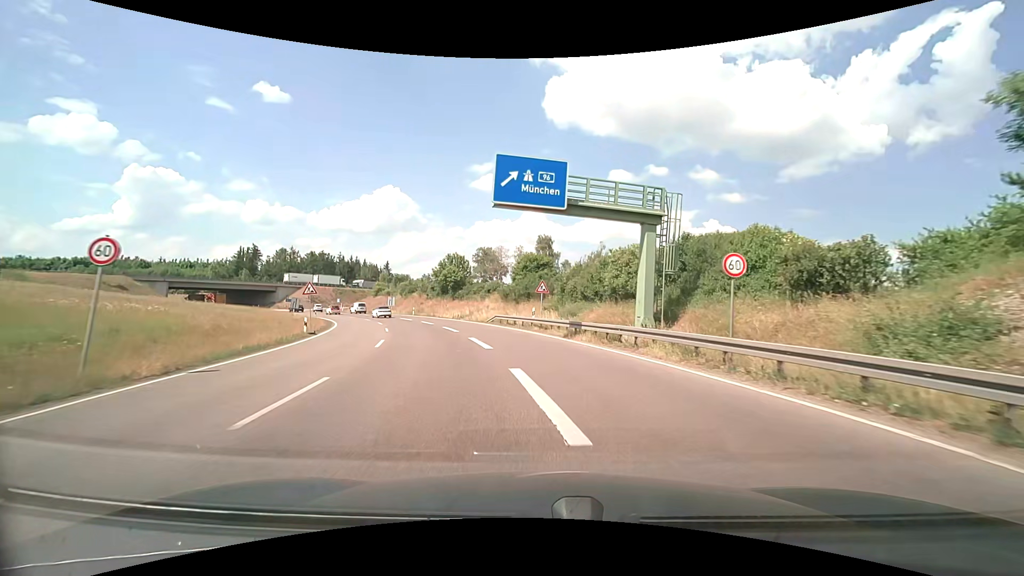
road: trunk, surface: asphalt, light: Day
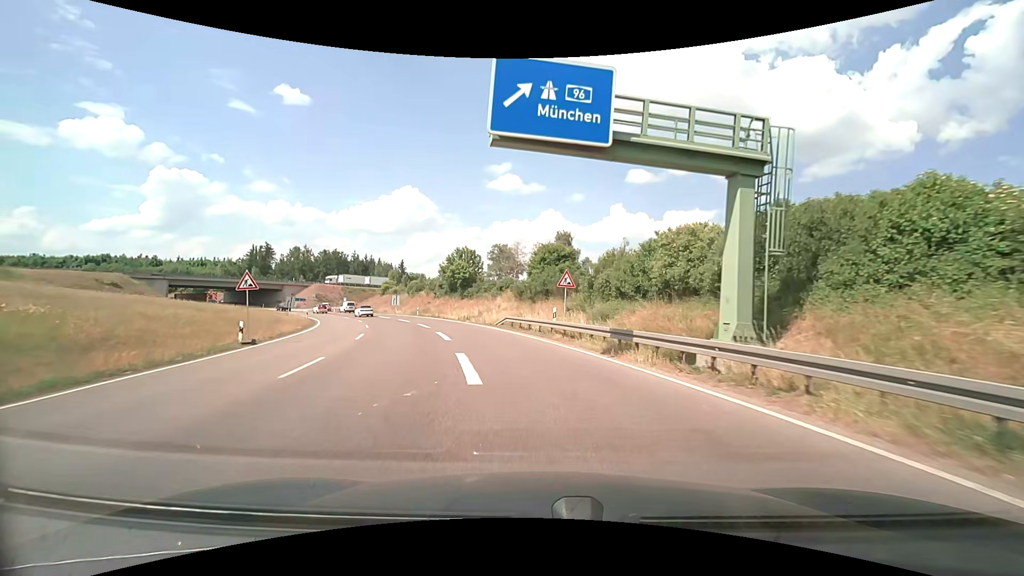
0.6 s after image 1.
(-0.1, +7.9) m; -2°
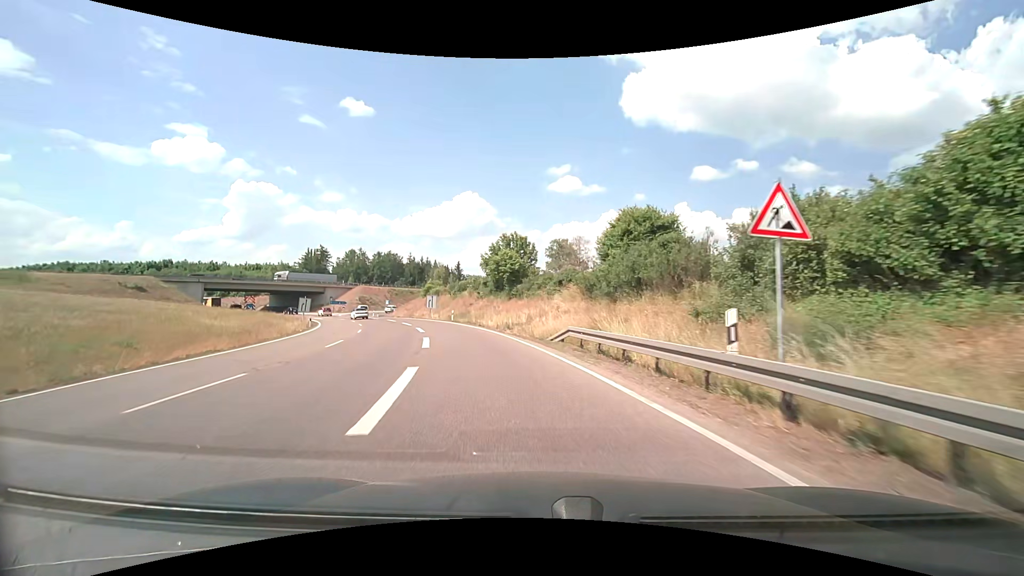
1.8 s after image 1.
(-0.8, +15.2) m; -6°
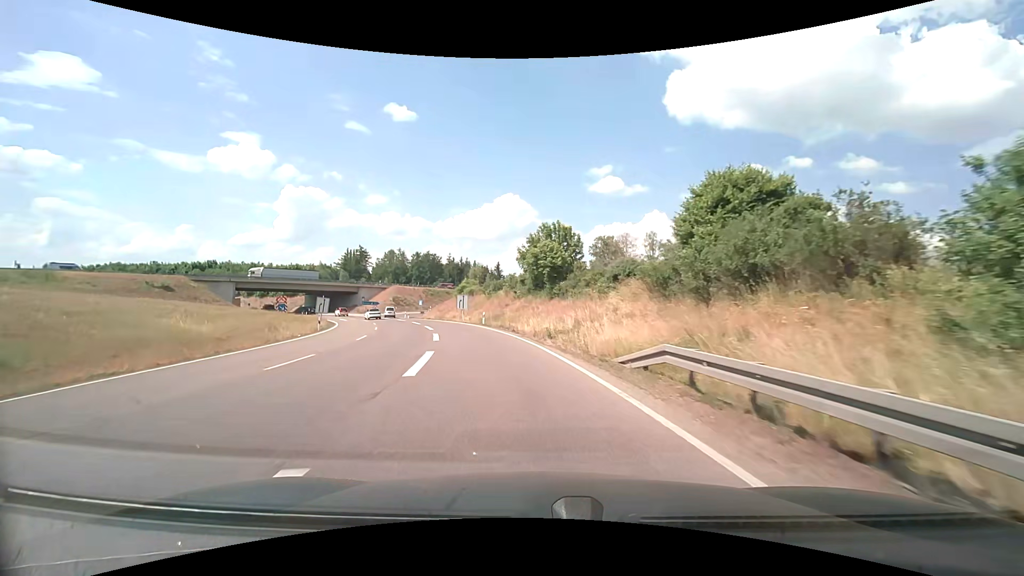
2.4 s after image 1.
(-0.4, +7.4) m; -5°
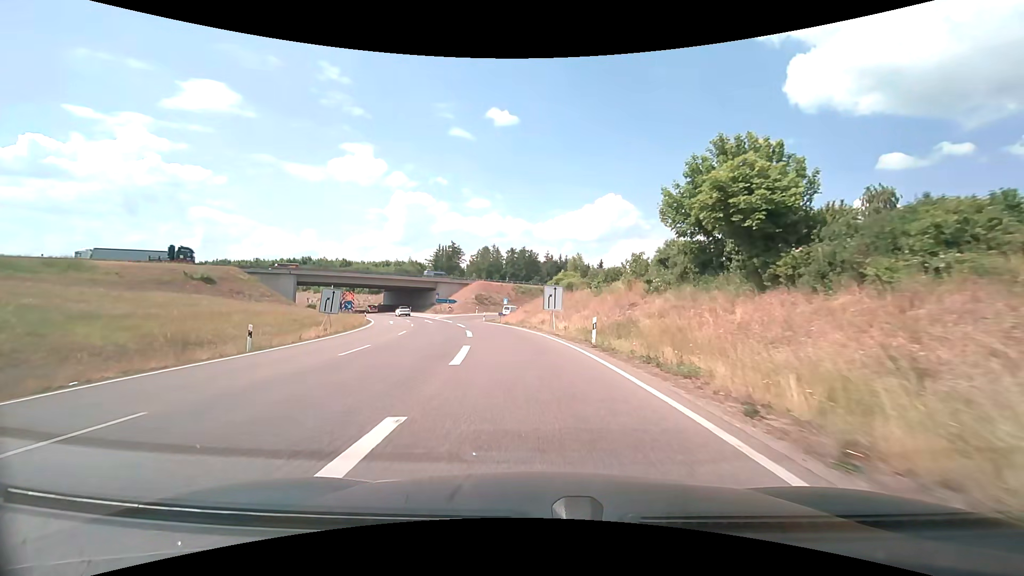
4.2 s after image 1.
(-2.6, +22.3) m; -12°
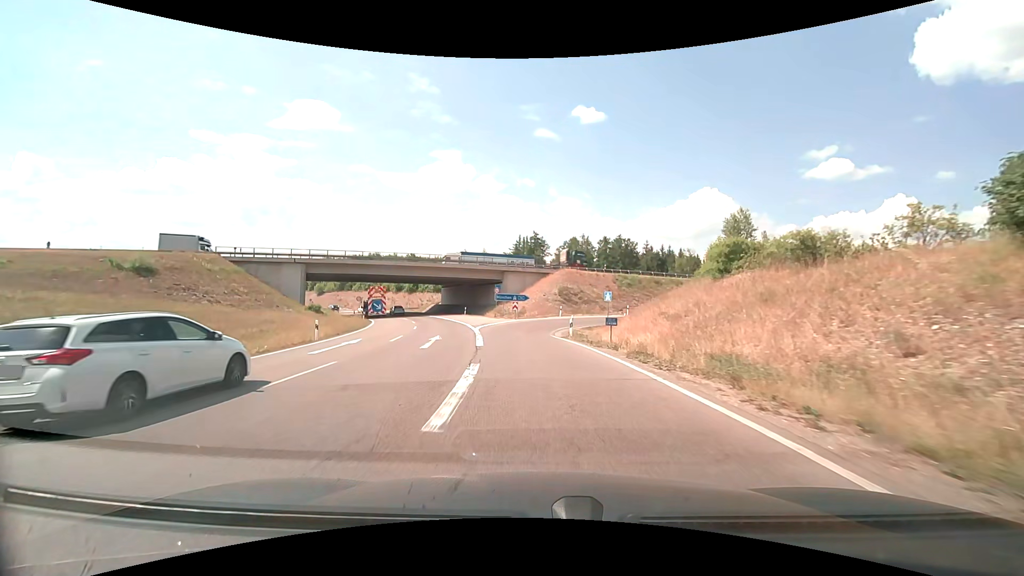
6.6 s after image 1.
(-2.9, +30.9) m; -10°
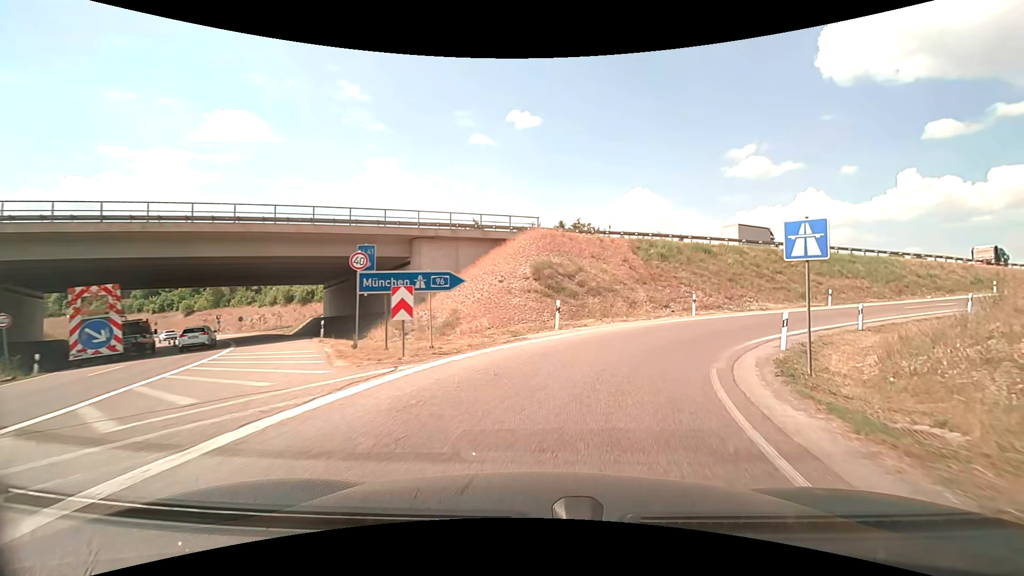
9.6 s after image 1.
(-0.7, +35.8) m; +5°
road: motorway_link
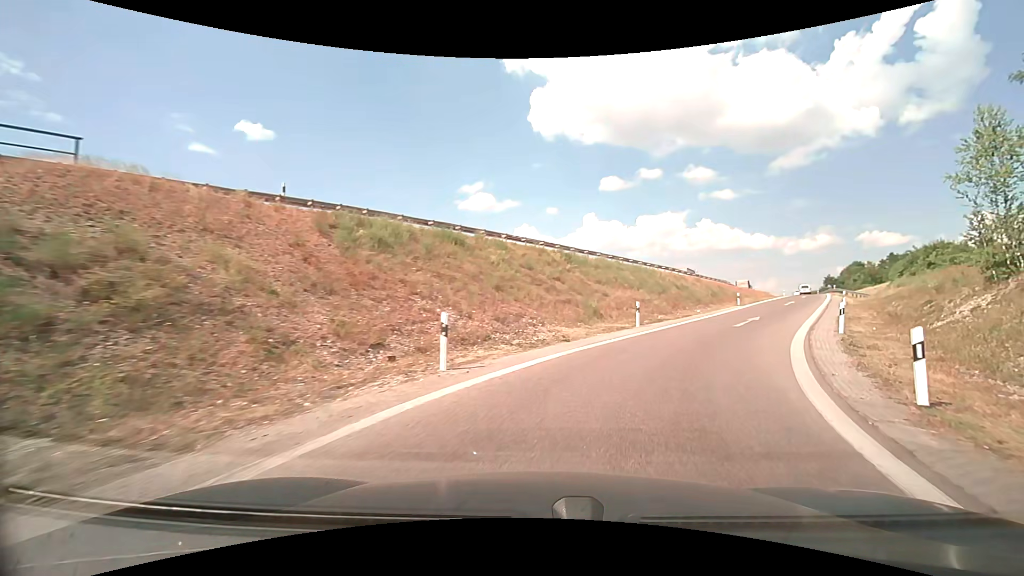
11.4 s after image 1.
(+4.6, +18.1) m; +29°
(+1, +10) (+6, +19) (+11, +27) (+16, +36) (+21, +44) (+27, +53) (+32, +62) (+37, +70) (+42, +79) (+47, +88) m
